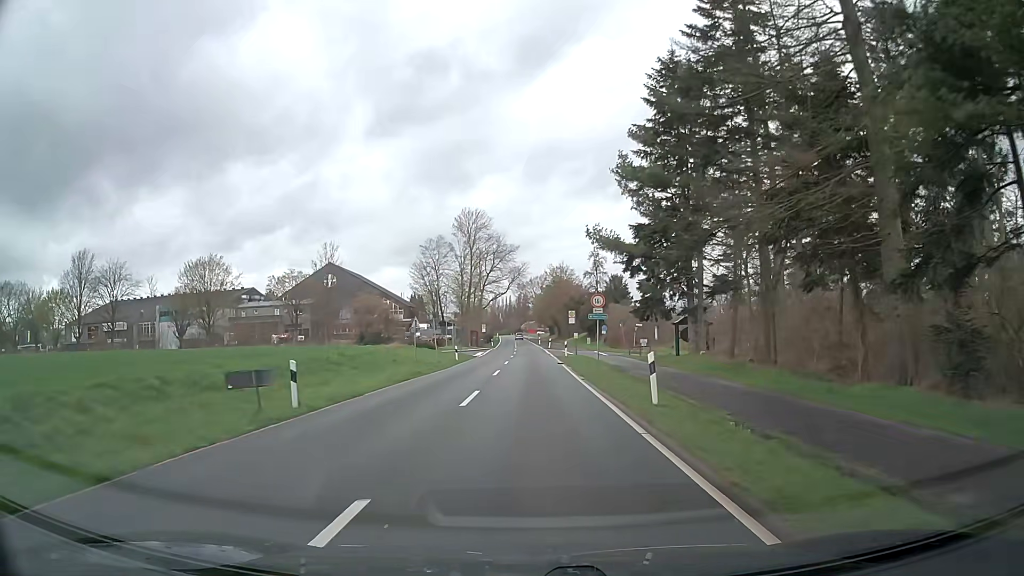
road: secondary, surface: asphalt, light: Day
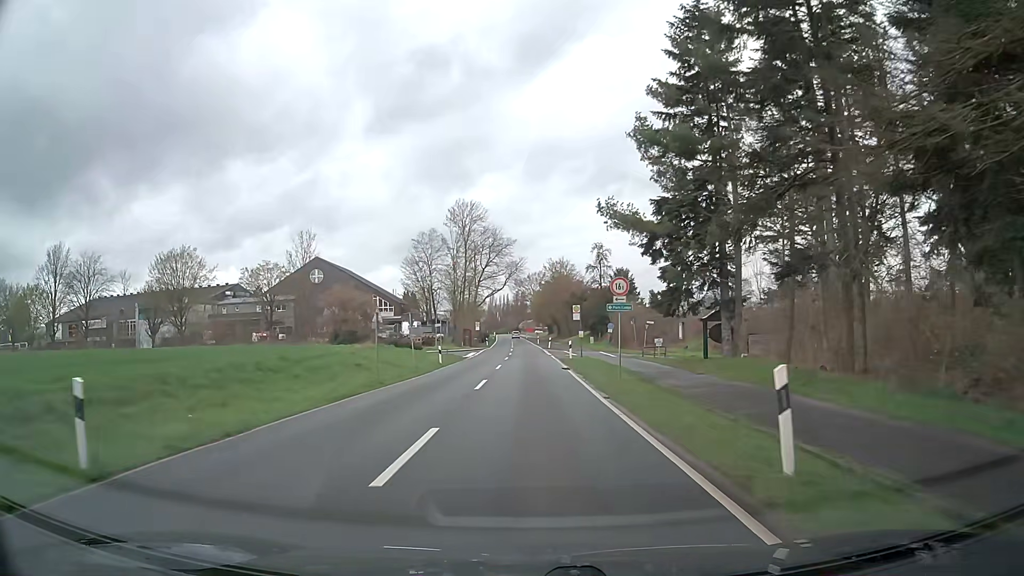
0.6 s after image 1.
(0.0, +7.7) m; 0°
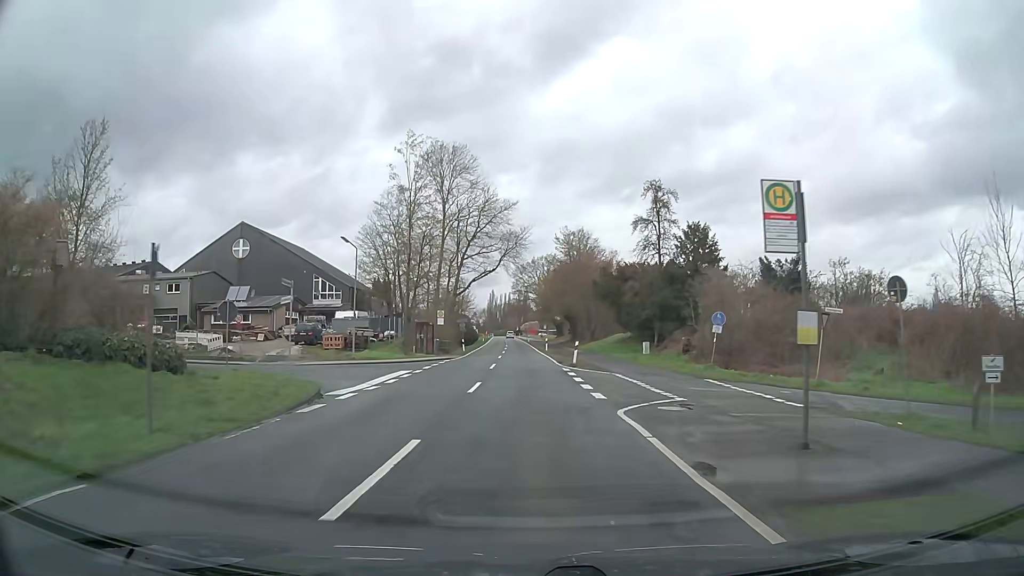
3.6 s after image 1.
(+0.1, +38.3) m; 0°
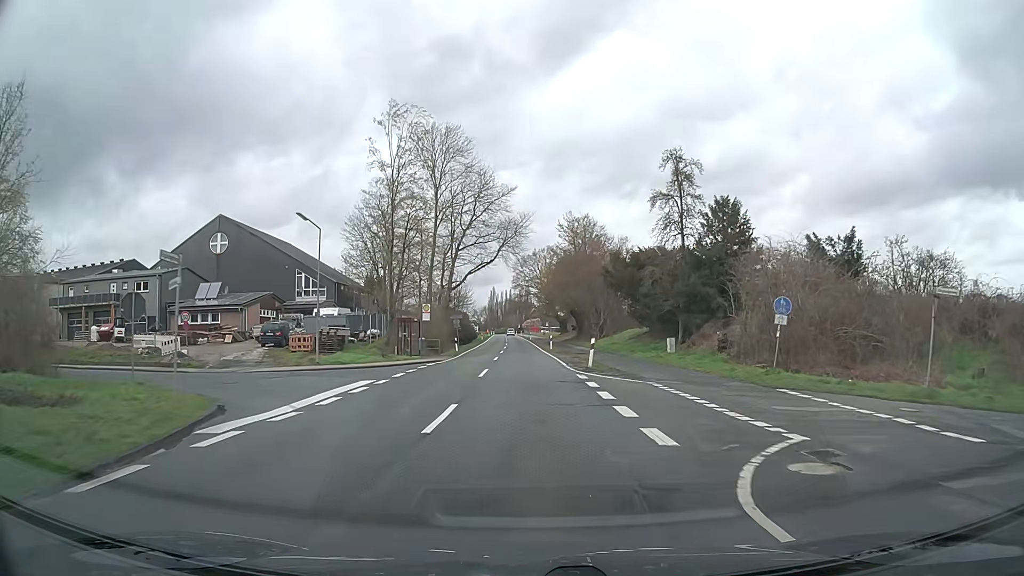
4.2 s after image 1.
(0.0, +7.6) m; 0°
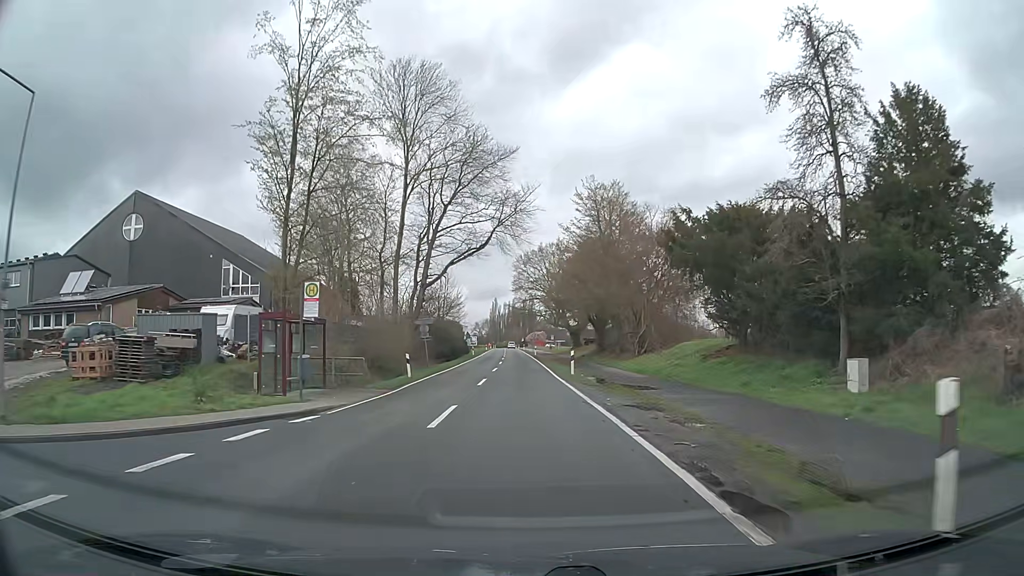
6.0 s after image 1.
(-0.1, +22.8) m; 0°
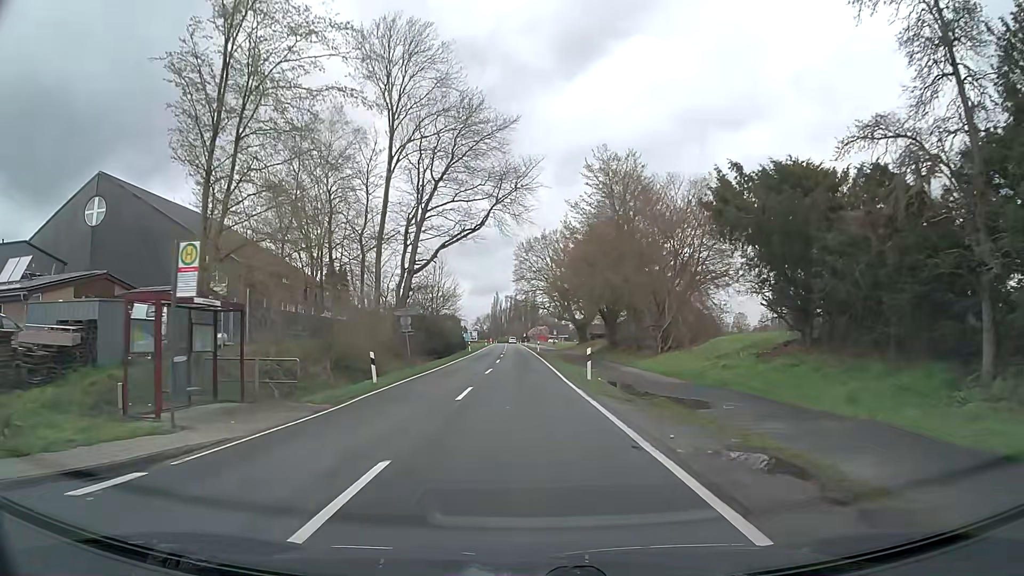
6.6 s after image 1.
(0.0, +7.5) m; 0°
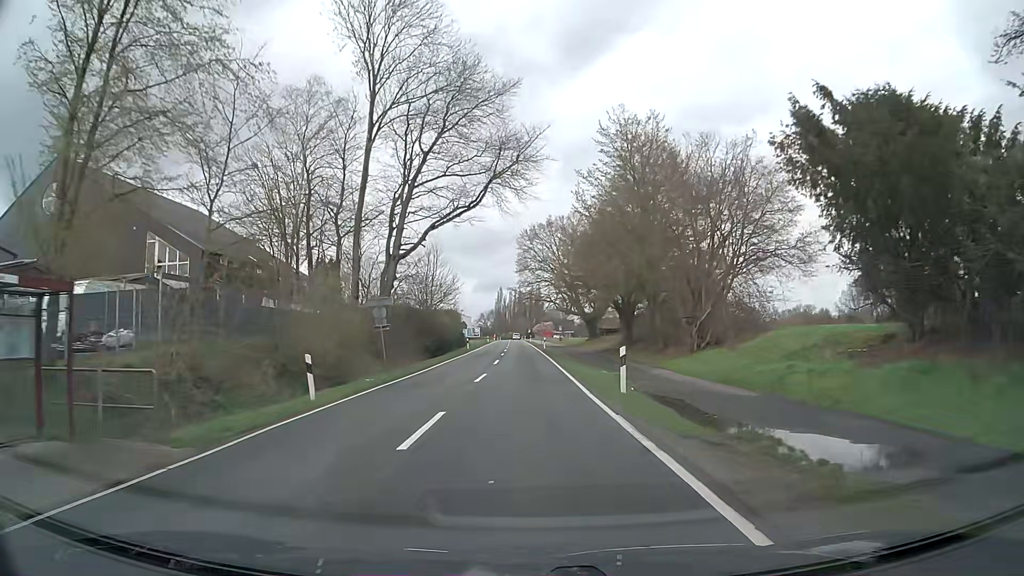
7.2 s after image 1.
(0.0, +7.5) m; 0°
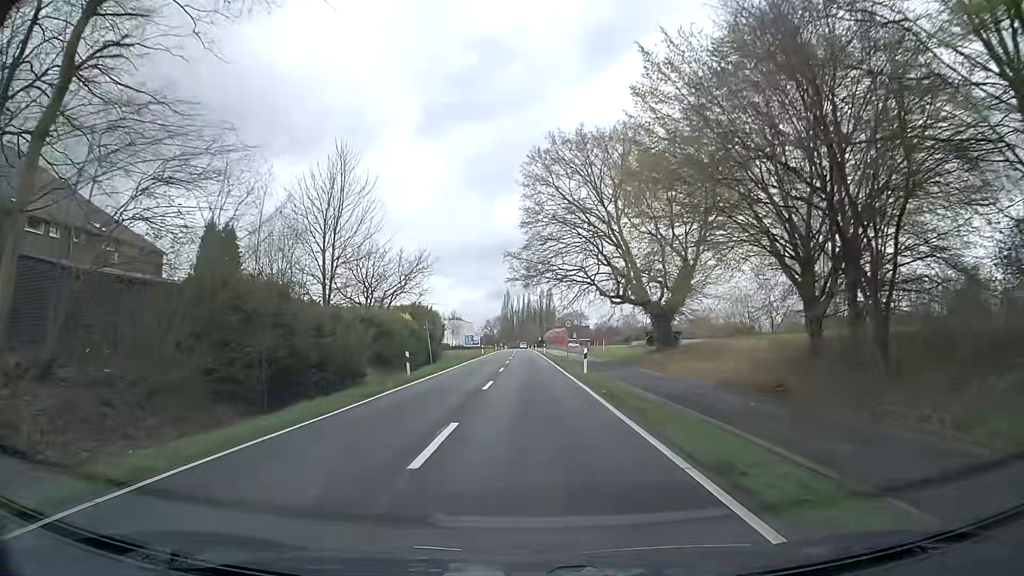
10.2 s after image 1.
(-0.6, +37.5) m; 0°
(0, +10) (0, +20) (0, +30) (0, +40) (-1, +50) (-1, +60) (-1, +70) (-1, +80) (-1, +90) (-2, +100) m
